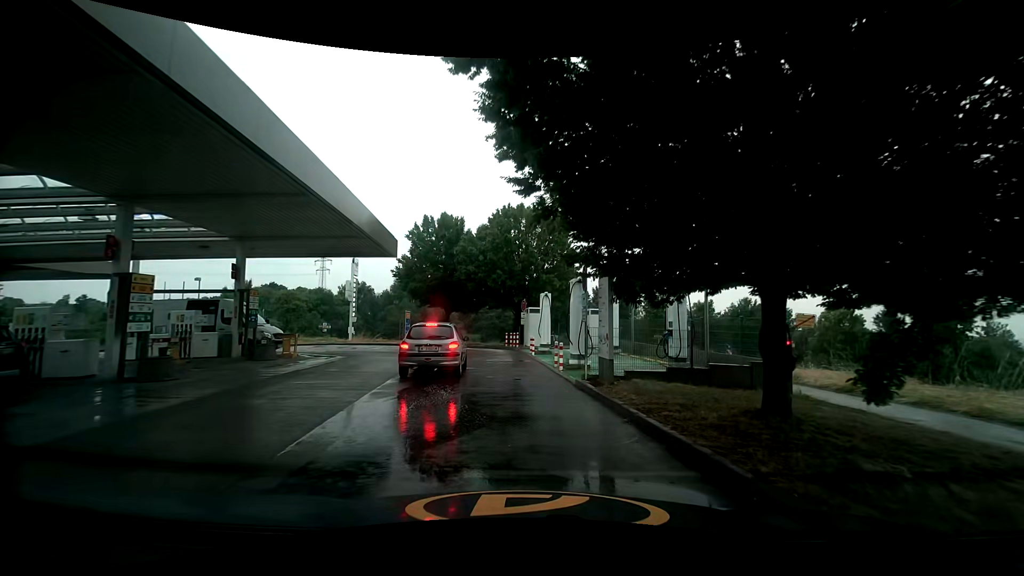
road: service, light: Day
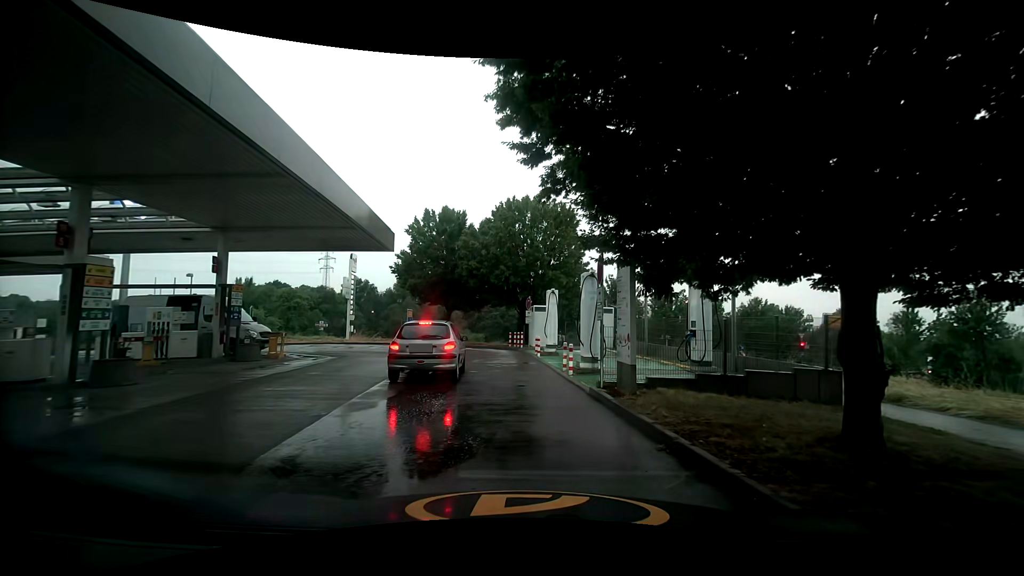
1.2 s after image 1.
(0.0, +1.6) m; 0°
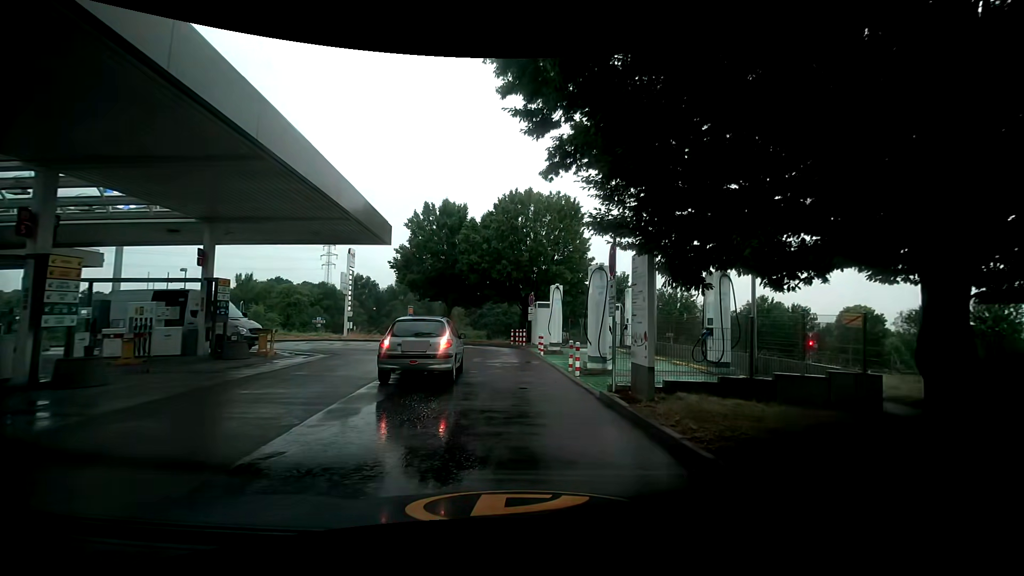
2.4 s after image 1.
(0.0, +1.0) m; 0°
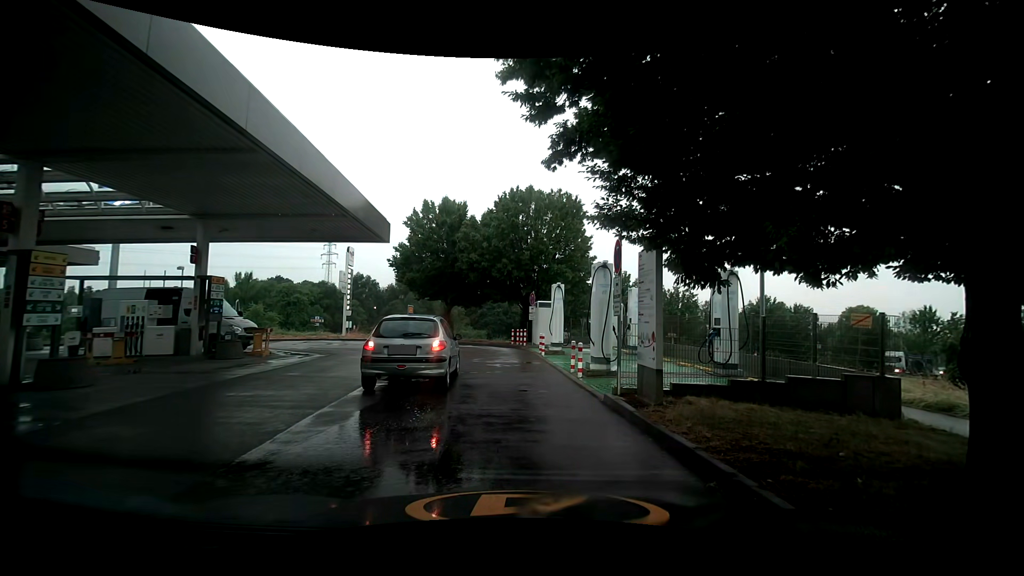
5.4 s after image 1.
(0.0, +0.5) m; 0°
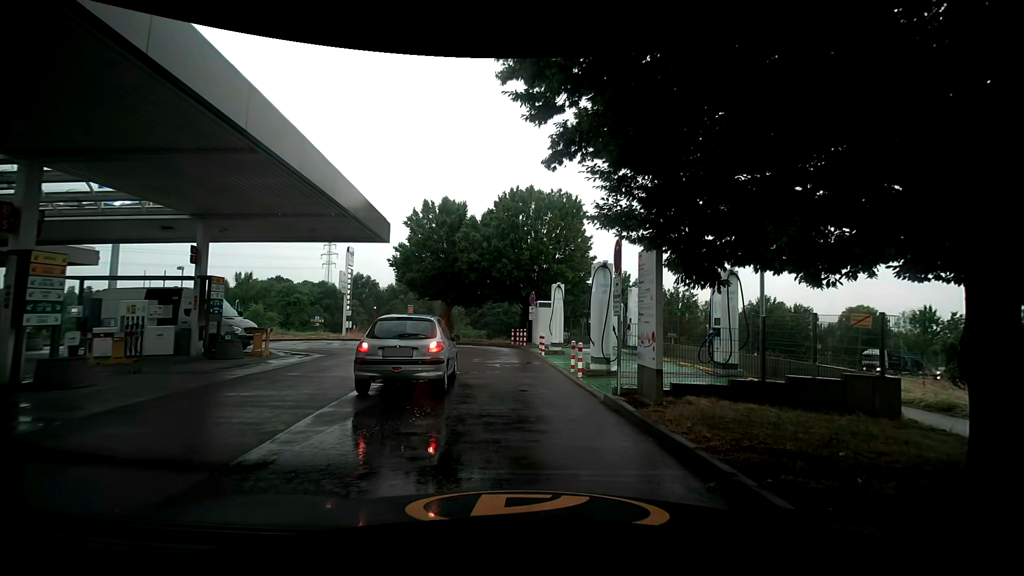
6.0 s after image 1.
(0.0, 0.0) m; 0°
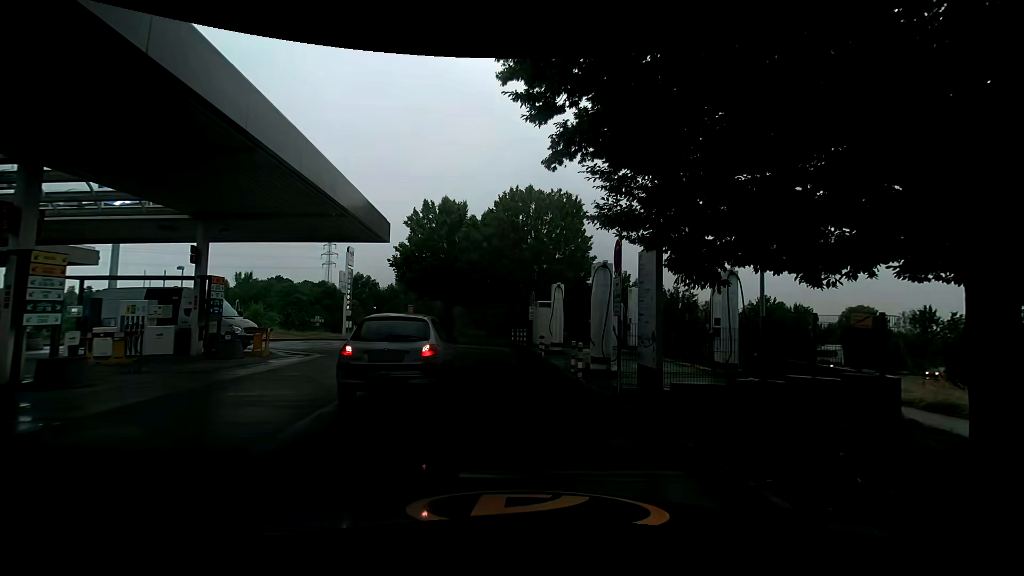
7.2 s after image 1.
(0.0, 0.0) m; 0°
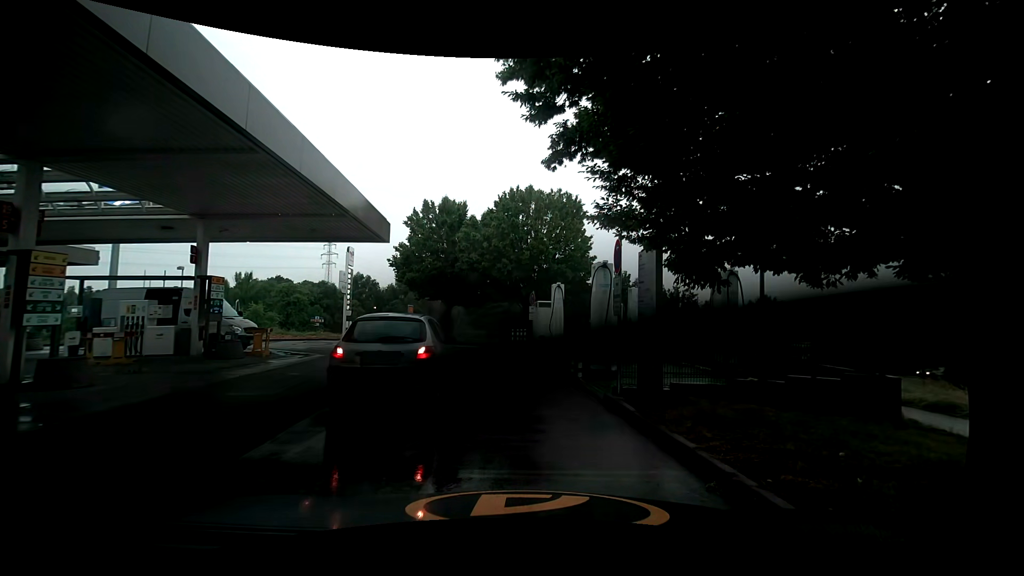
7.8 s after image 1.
(0.0, 0.0) m; 0°
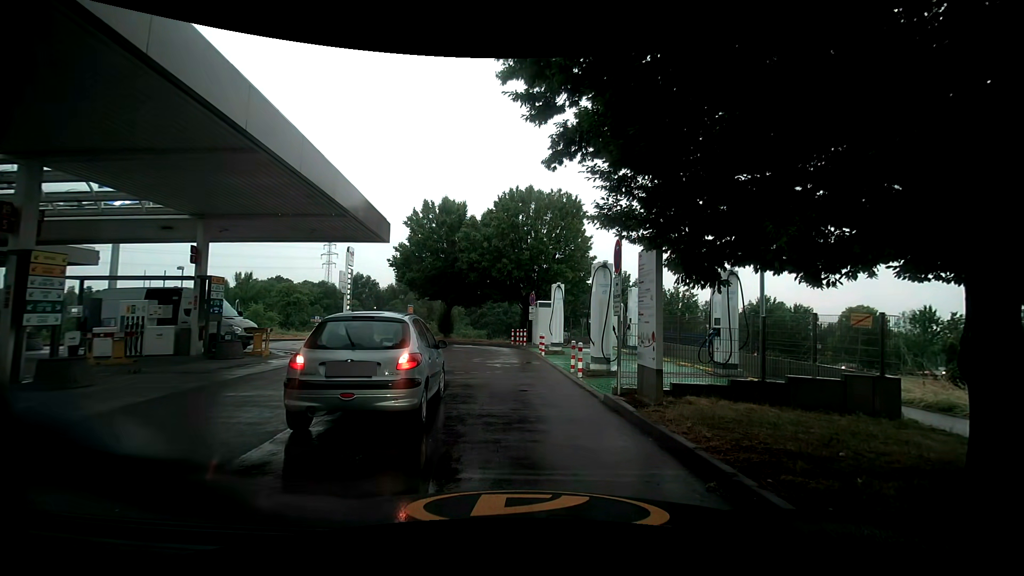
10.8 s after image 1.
(0.0, 0.0) m; 0°
